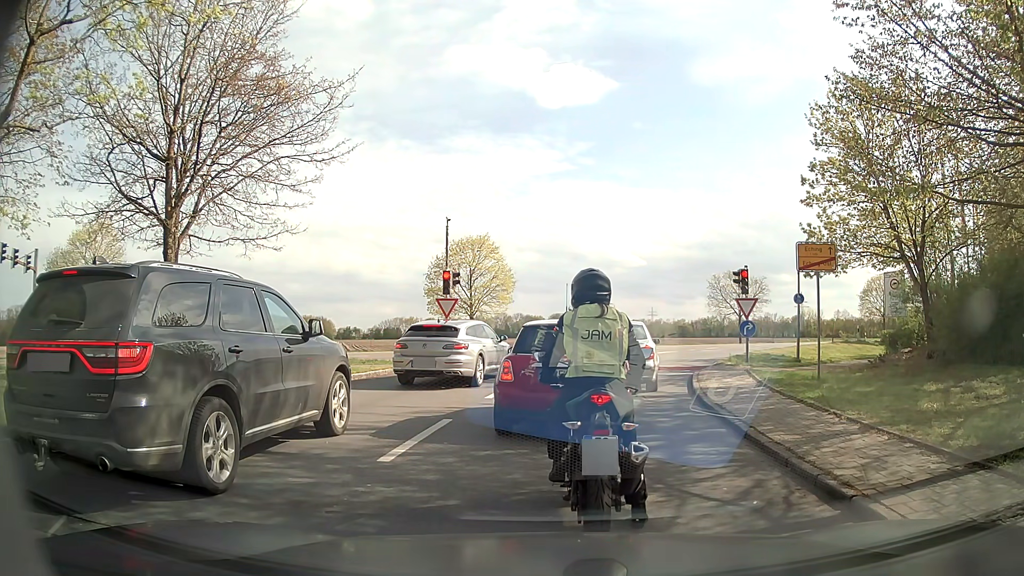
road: residential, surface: asphalt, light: Day
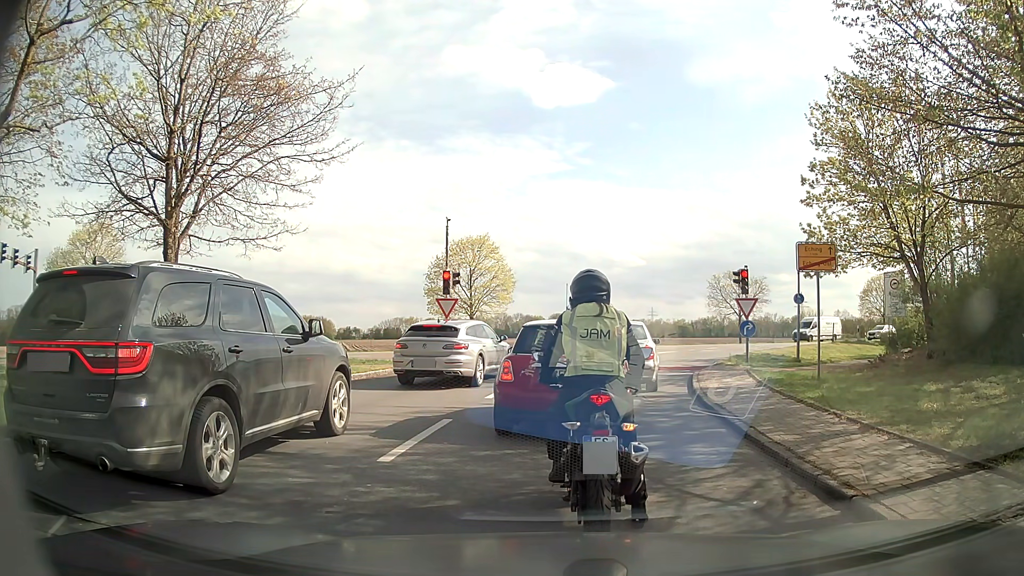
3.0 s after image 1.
(0.0, 0.0) m; 0°
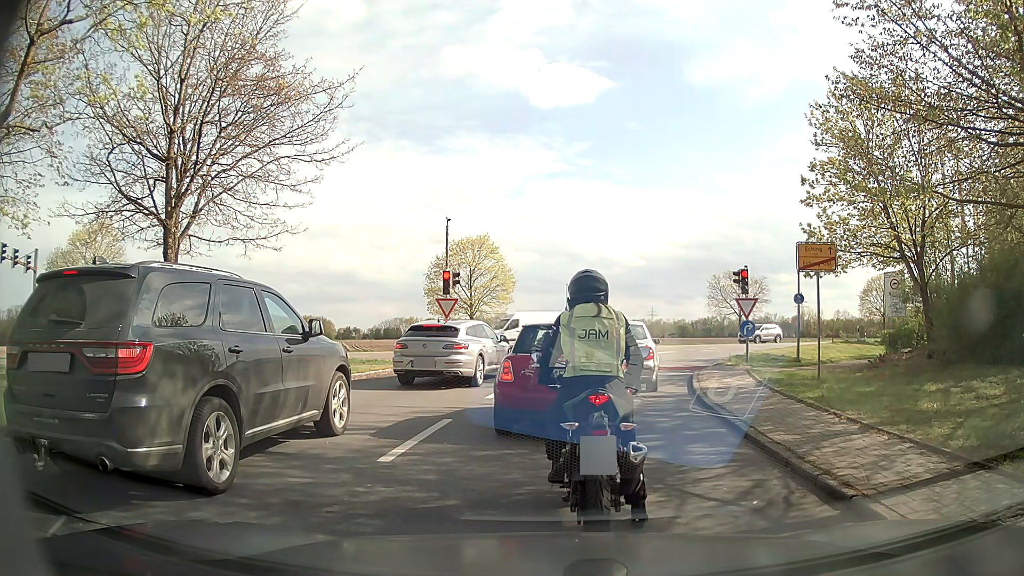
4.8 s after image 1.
(0.0, 0.0) m; 0°
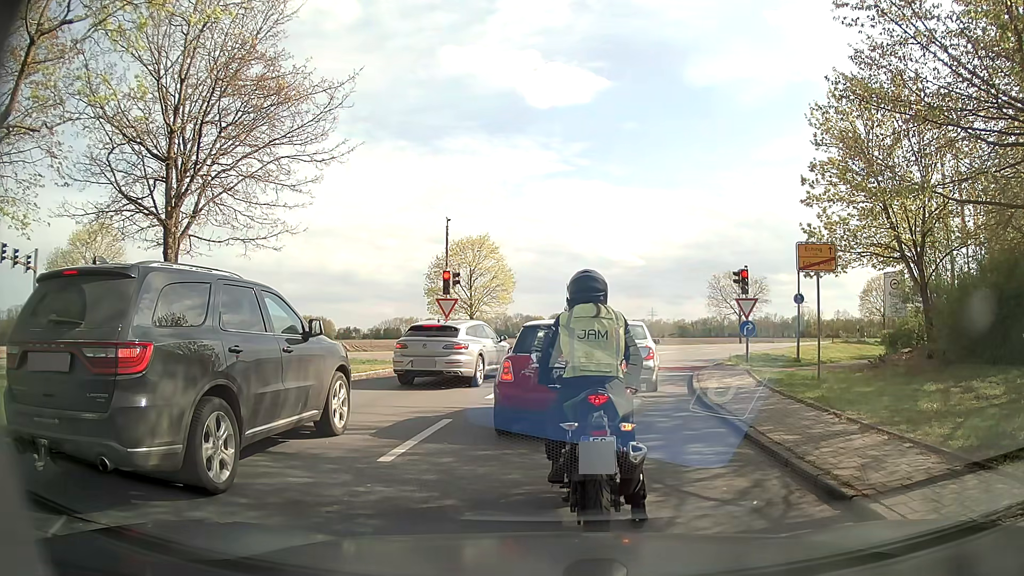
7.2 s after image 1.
(0.0, 0.0) m; 0°
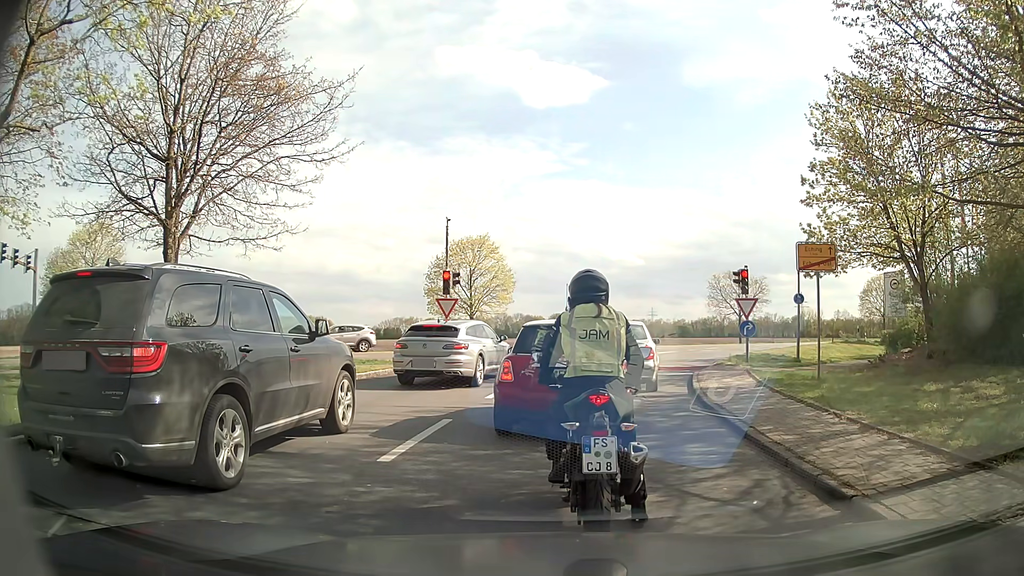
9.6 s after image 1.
(0.0, 0.0) m; 0°
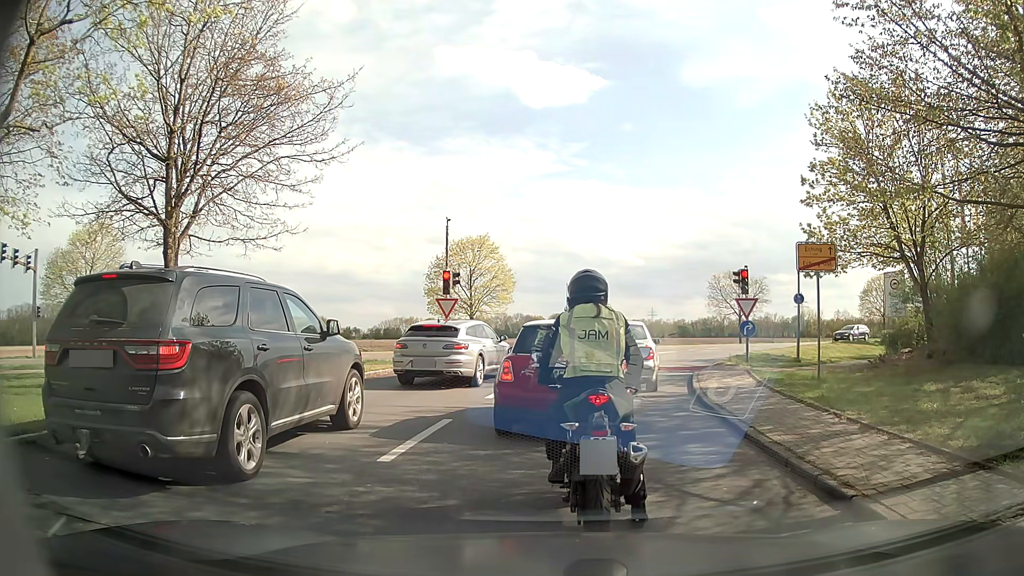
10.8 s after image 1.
(0.0, 0.0) m; 0°
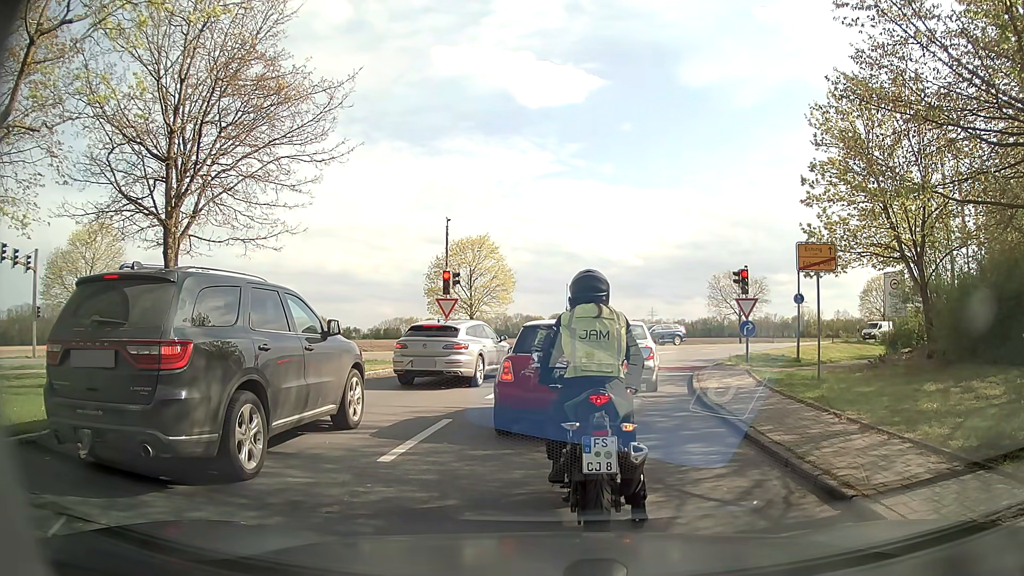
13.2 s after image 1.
(0.0, 0.0) m; 0°
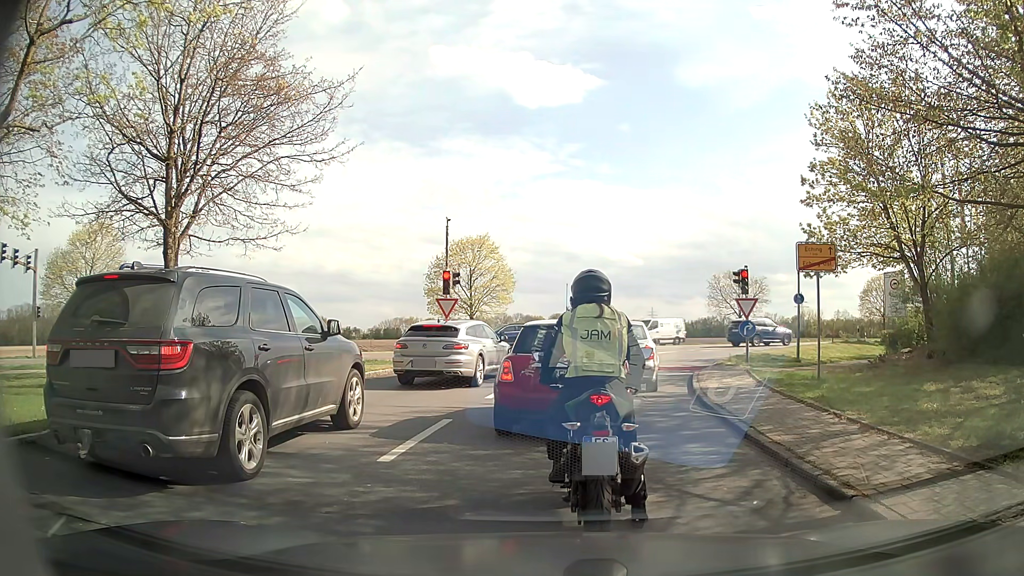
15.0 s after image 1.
(0.0, 0.0) m; 0°
(+1, +10) (+4, +20) (+9, +28) (+15, +36) (+23, +42) (+31, +47) (+40, +52) (+49, +56) (+58, +60) (+67, +65) m
